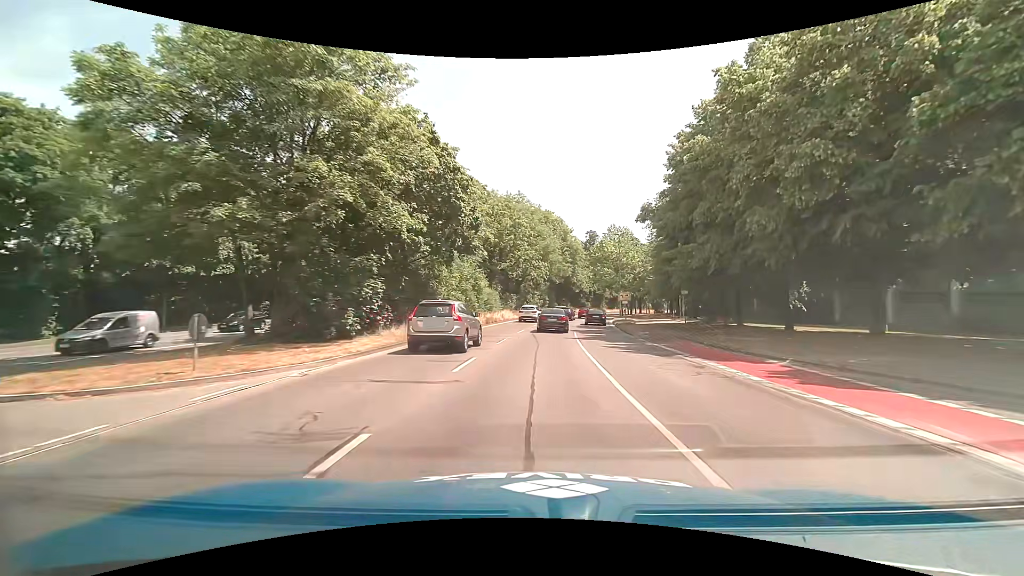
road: primary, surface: asphalt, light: Day
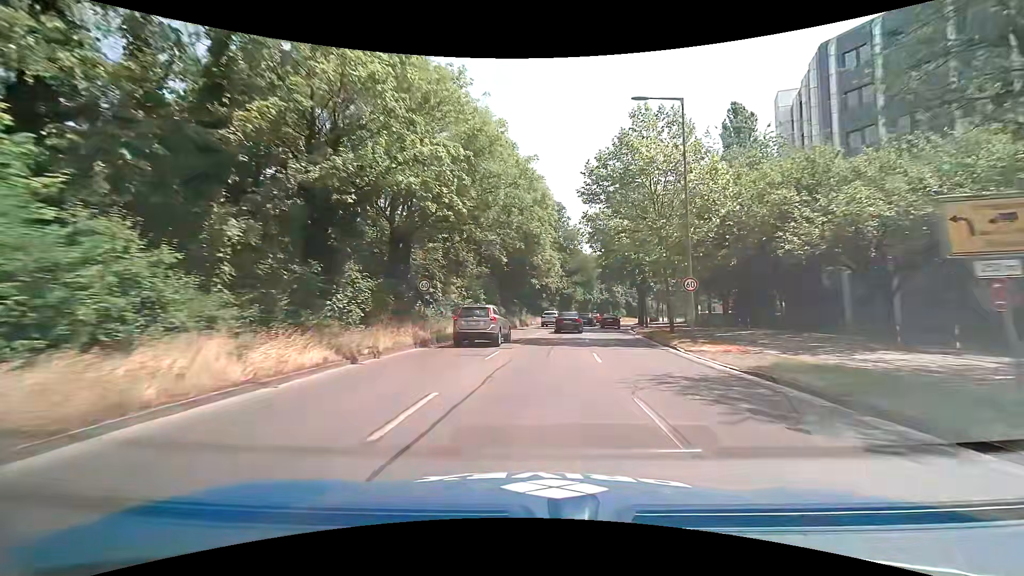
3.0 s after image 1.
(+1.9, +41.6) m; +5°
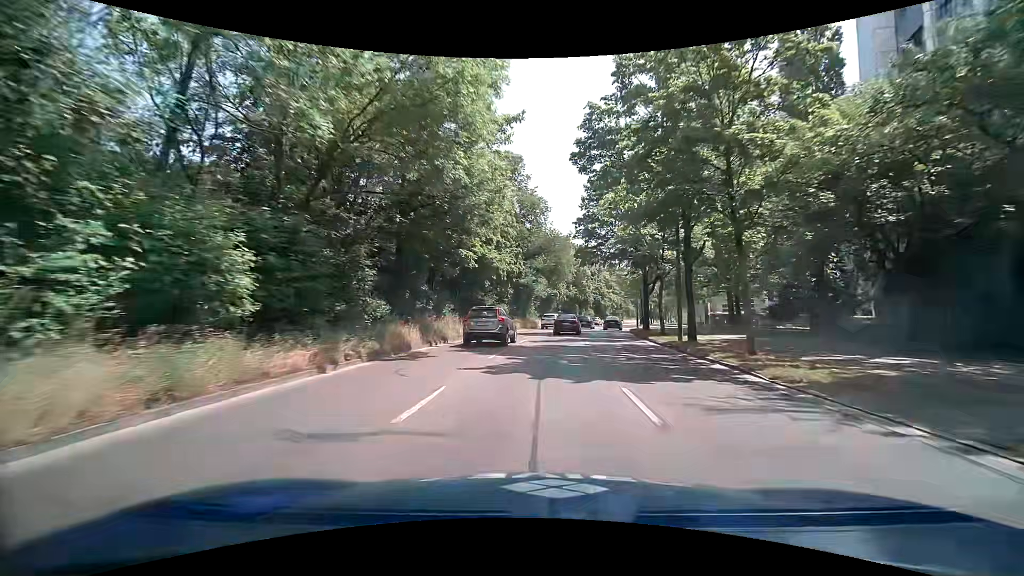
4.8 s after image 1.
(+1.6, +25.8) m; +6°
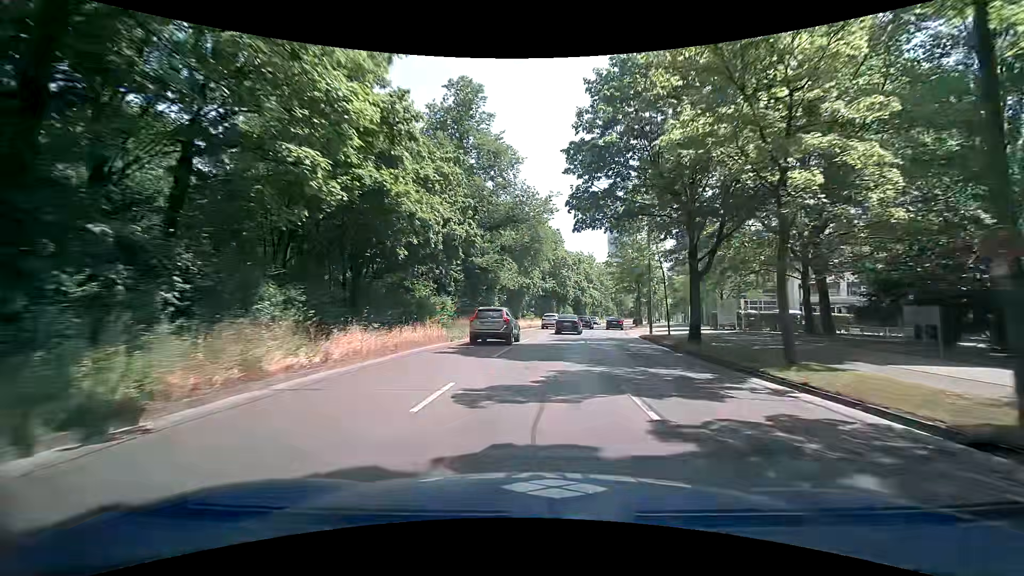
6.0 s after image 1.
(+0.4, +17.2) m; +3°
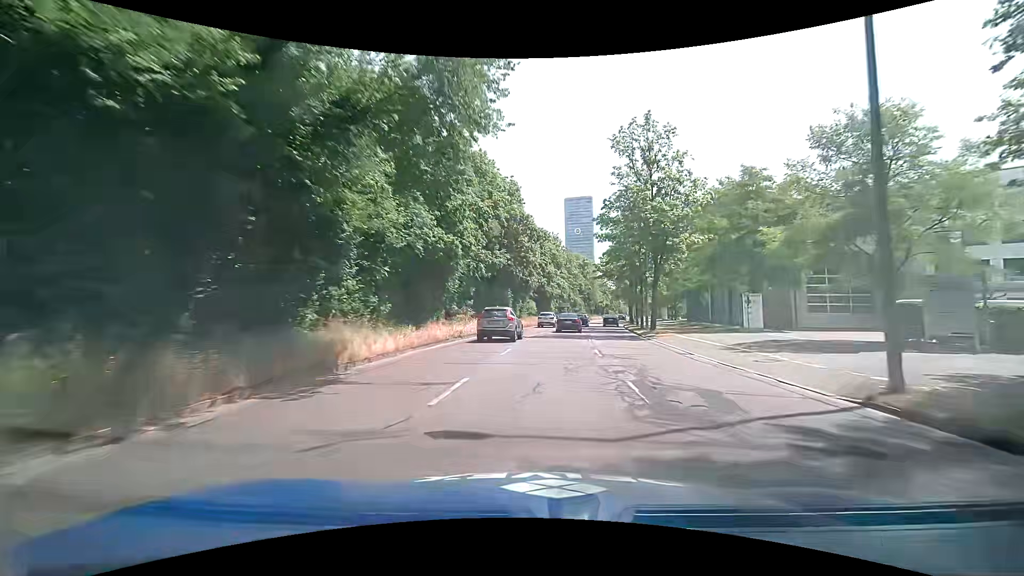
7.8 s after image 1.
(+0.9, +26.1) m; +4°
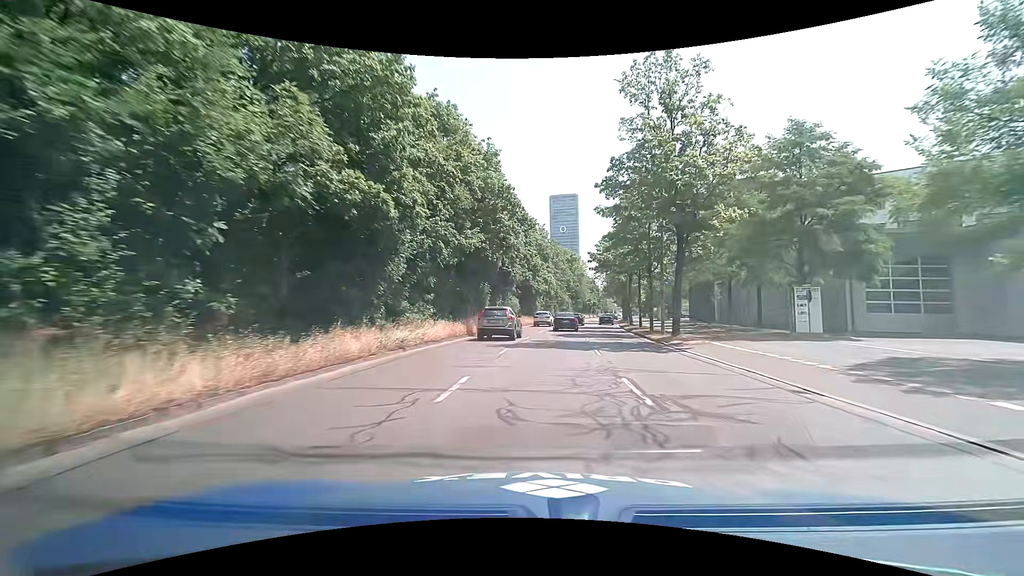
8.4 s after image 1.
(+0.2, +8.8) m; +3°
